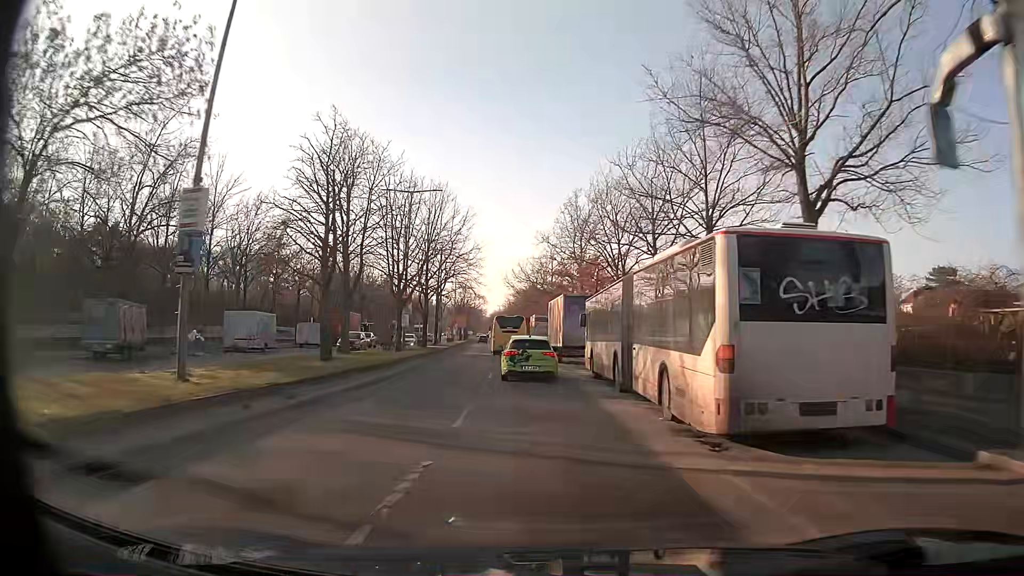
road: secondary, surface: asphalt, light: Day
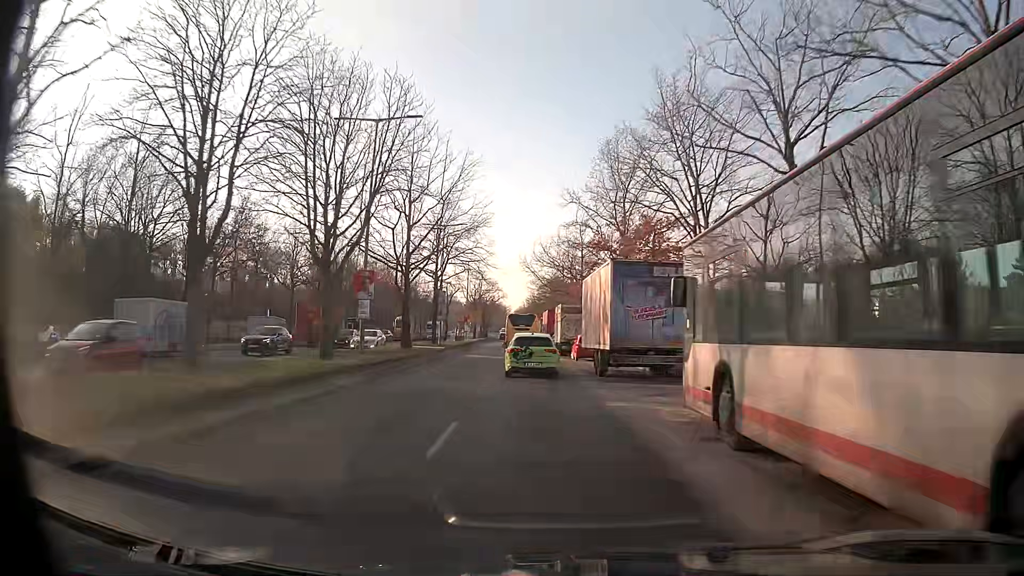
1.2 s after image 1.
(-0.3, +14.9) m; -2°
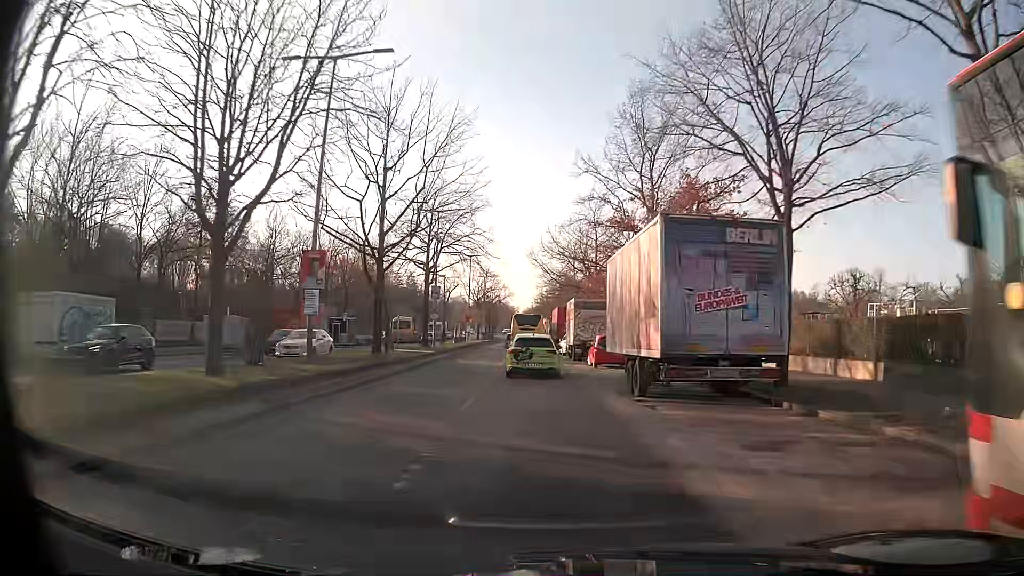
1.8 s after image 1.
(-0.1, +7.5) m; -1°
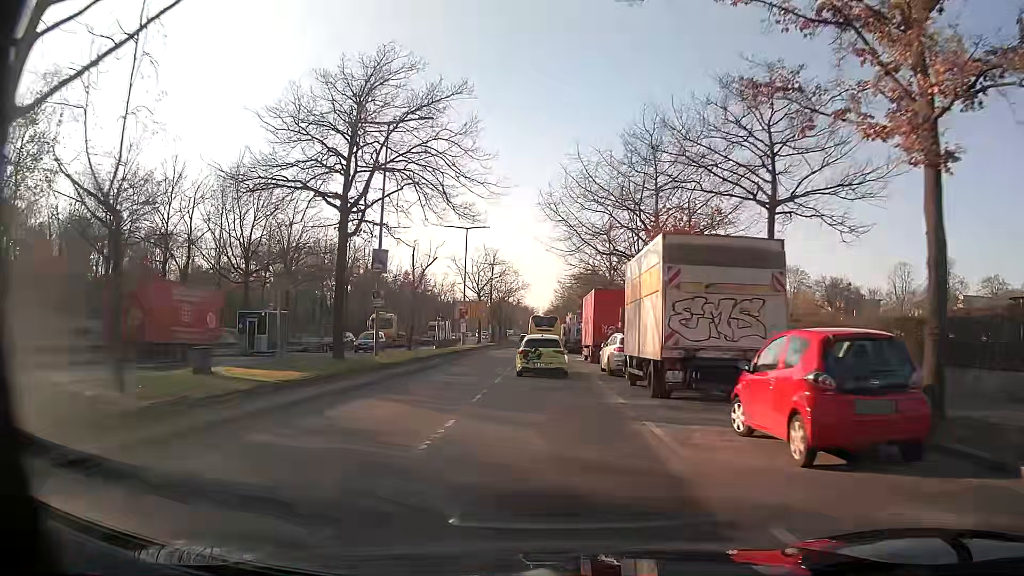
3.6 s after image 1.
(-0.3, +22.3) m; -2°
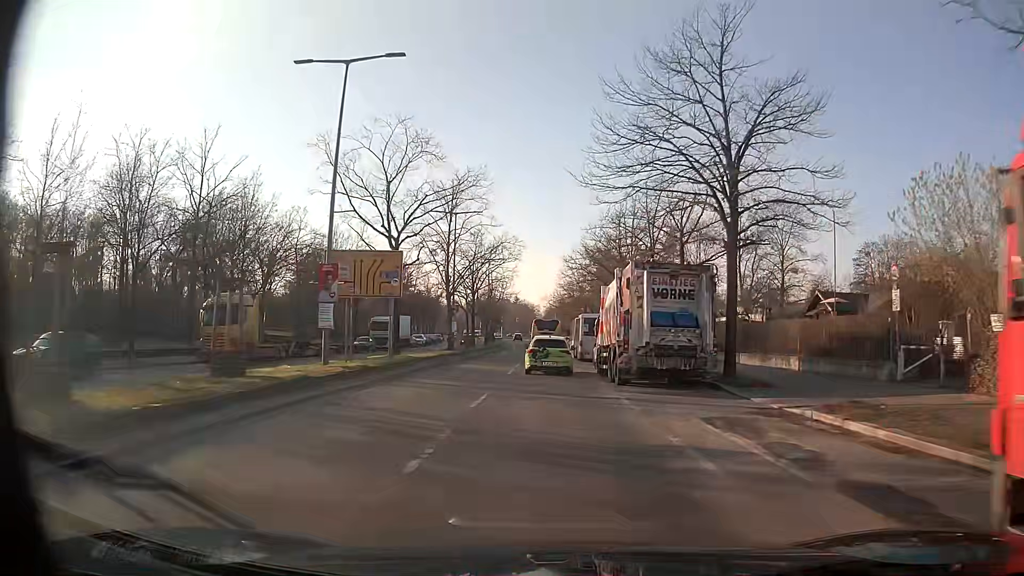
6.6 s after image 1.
(-0.1, +37.6) m; +1°
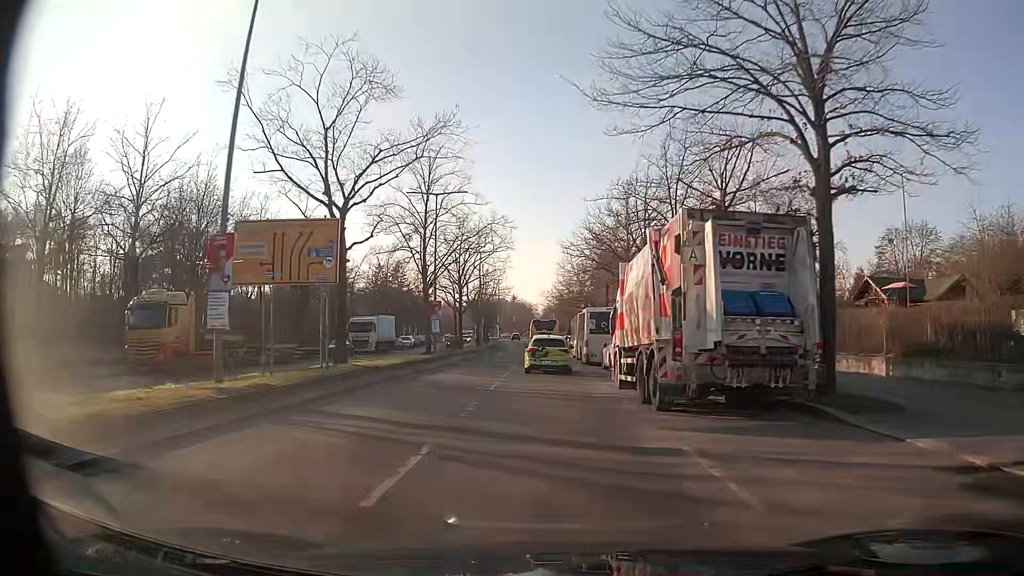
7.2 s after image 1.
(0.0, +7.3) m; 0°
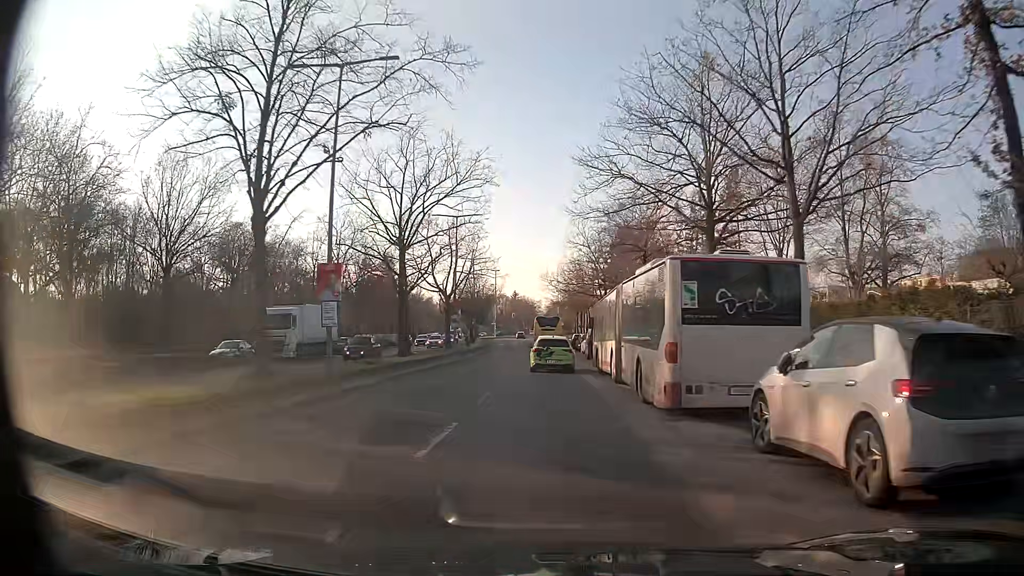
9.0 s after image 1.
(-0.1, +22.0) m; 0°
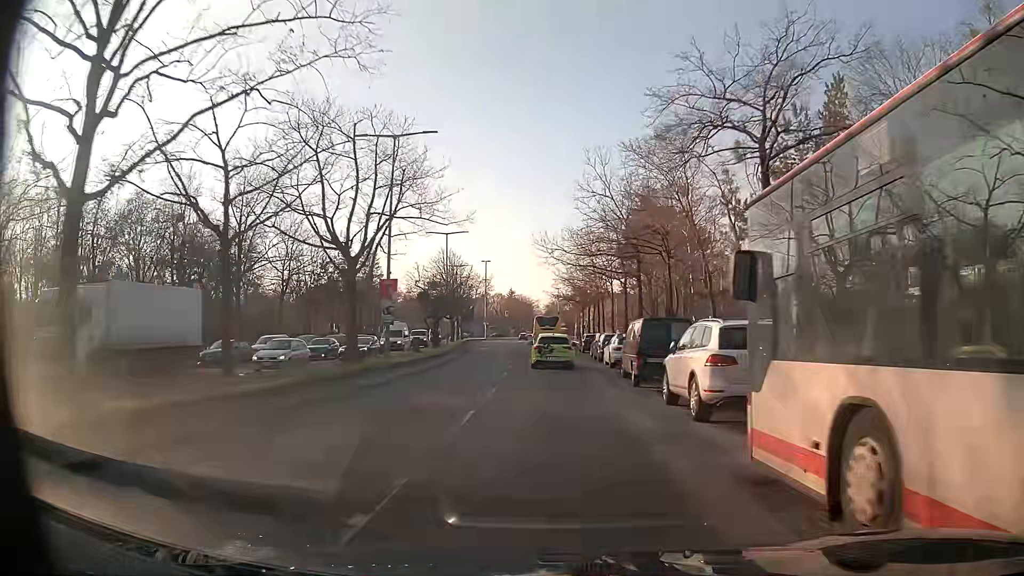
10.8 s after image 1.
(-0.1, +22.1) m; 0°
(0, +10) (0, +20) (0, +30) (0, +40) (0, +50) (0, +60) (0, +70) (0, +80) (0, +90) (0, +100) m
